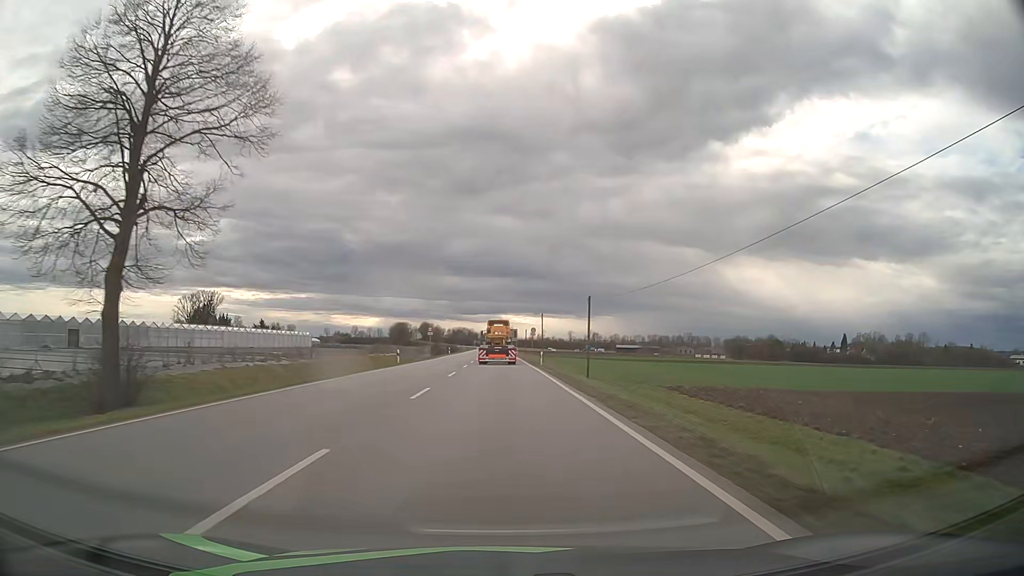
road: primary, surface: asphalt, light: Day
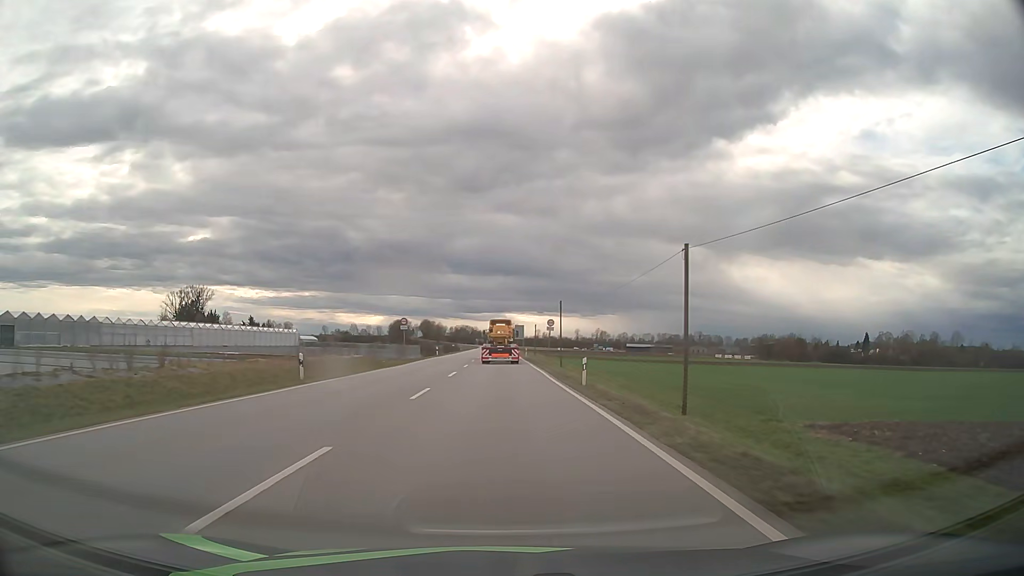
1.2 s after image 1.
(0.0, +23.8) m; 0°
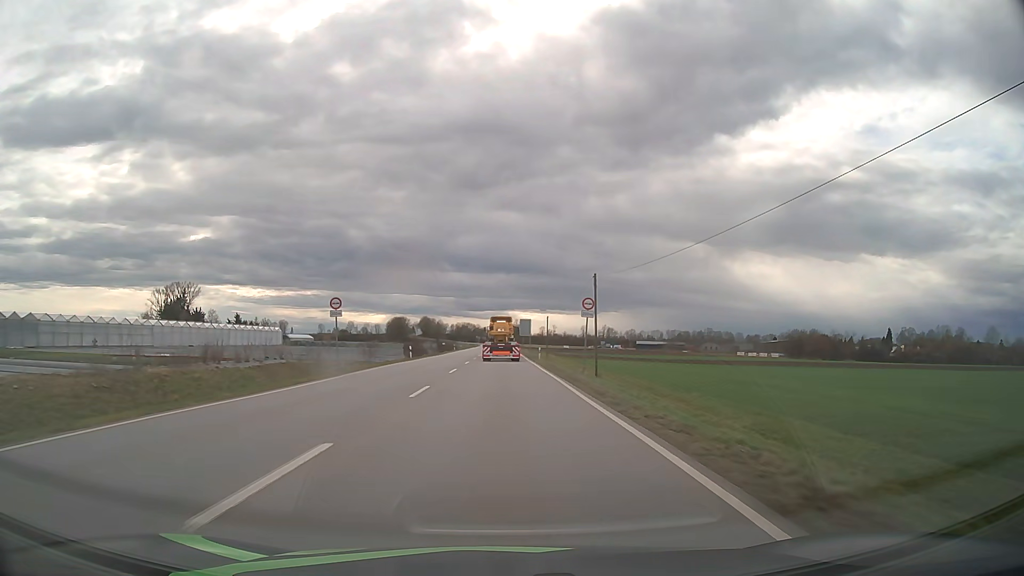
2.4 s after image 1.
(0.0, +23.8) m; 0°
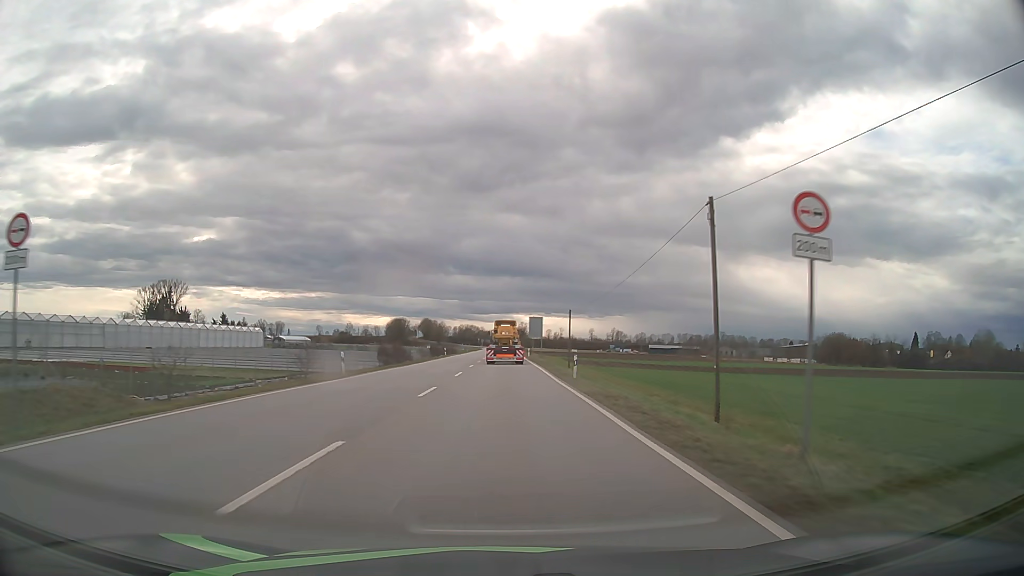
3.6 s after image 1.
(-0.1, +23.8) m; 0°
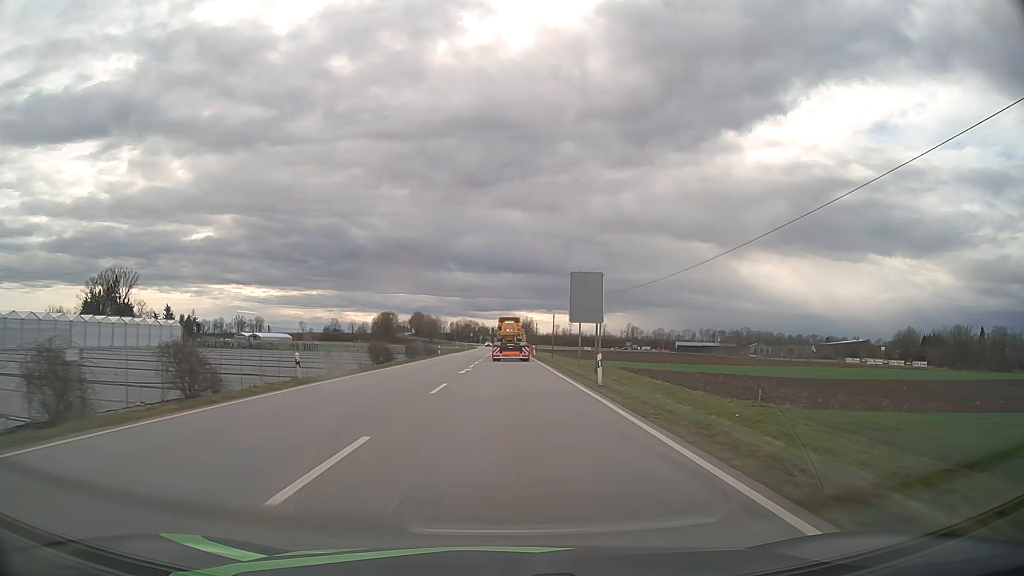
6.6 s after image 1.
(-0.2, +59.6) m; 0°
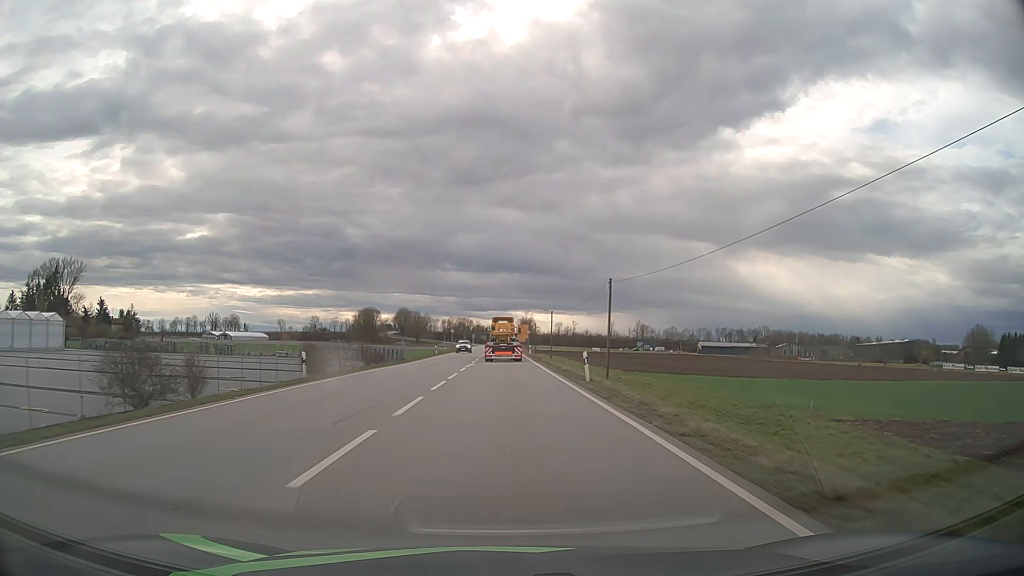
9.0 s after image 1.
(+0.1, +47.8) m; 0°
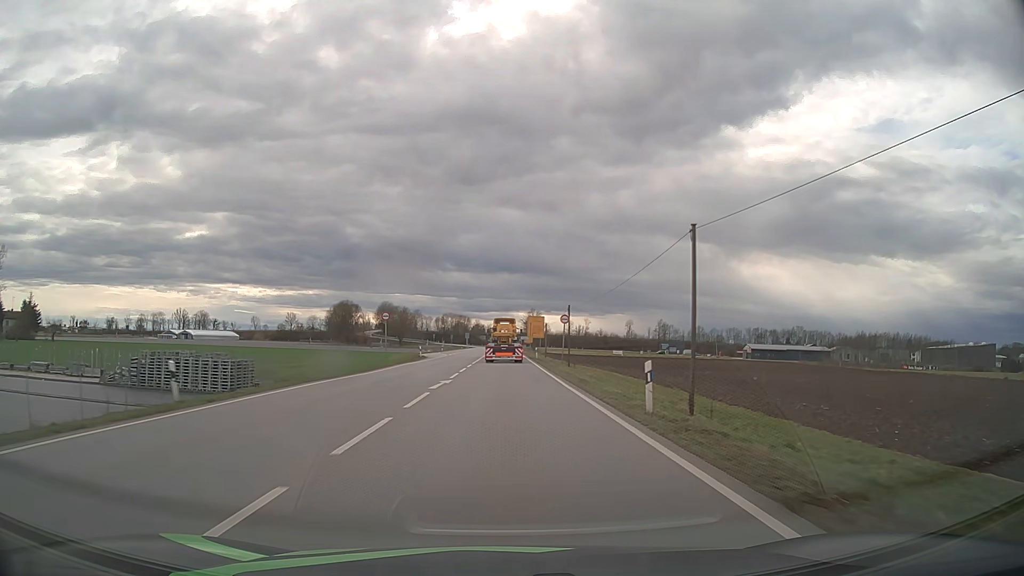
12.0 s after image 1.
(-0.1, +59.8) m; 0°
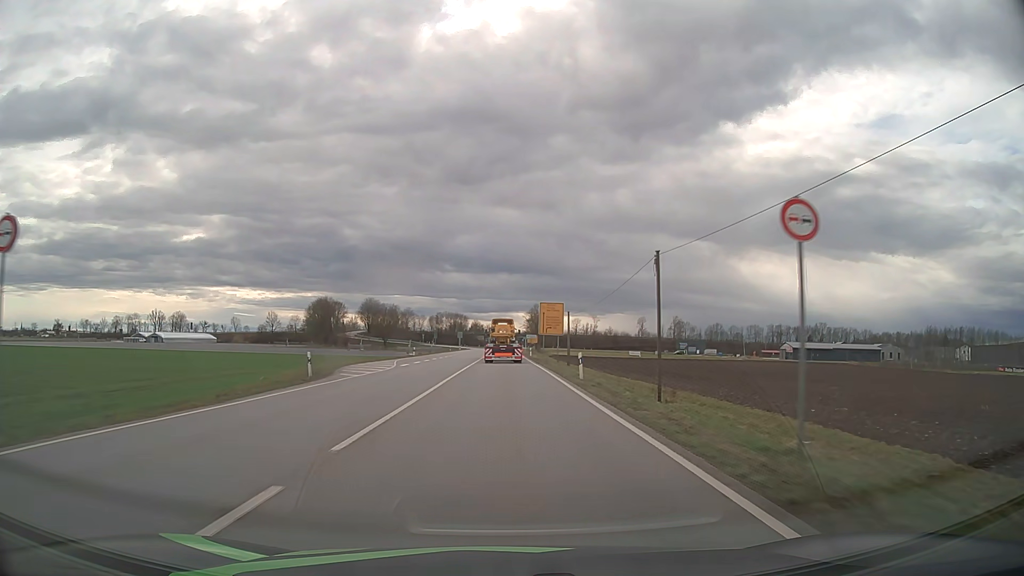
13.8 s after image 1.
(0.0, +35.9) m; 0°
(0, +10) (0, +20) (0, +30) (0, +40) (0, +50) (0, +60) (0, +70) (0, +80) (0, +90) (0, +100) m
